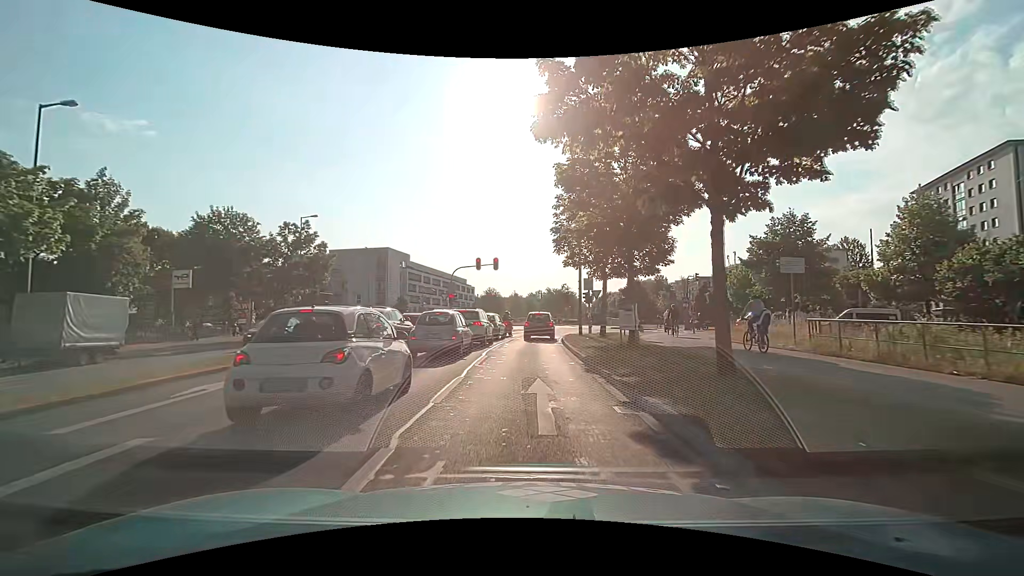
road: secondary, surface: asphalt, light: Day
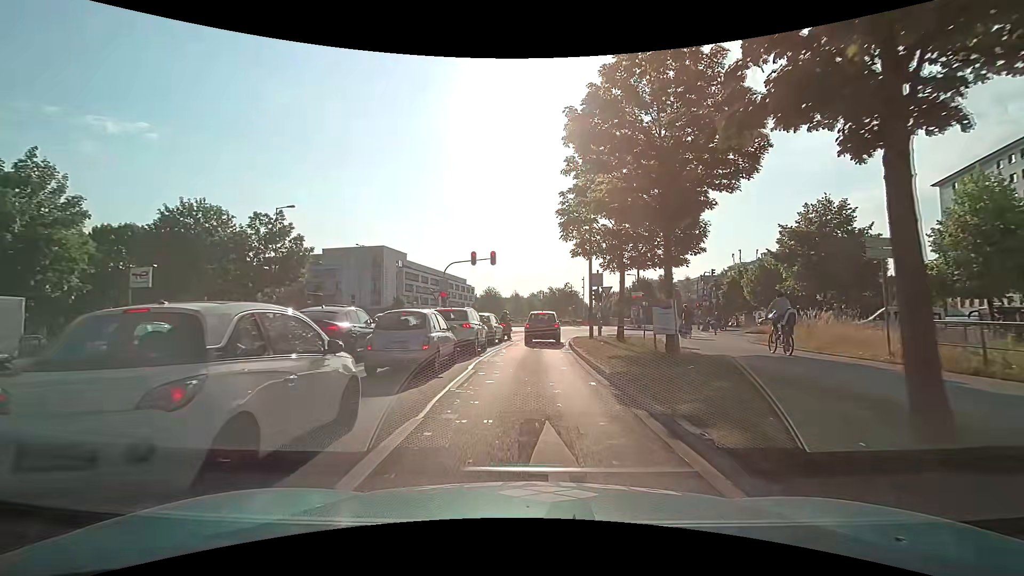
(0.0, +4.3) m; 0°
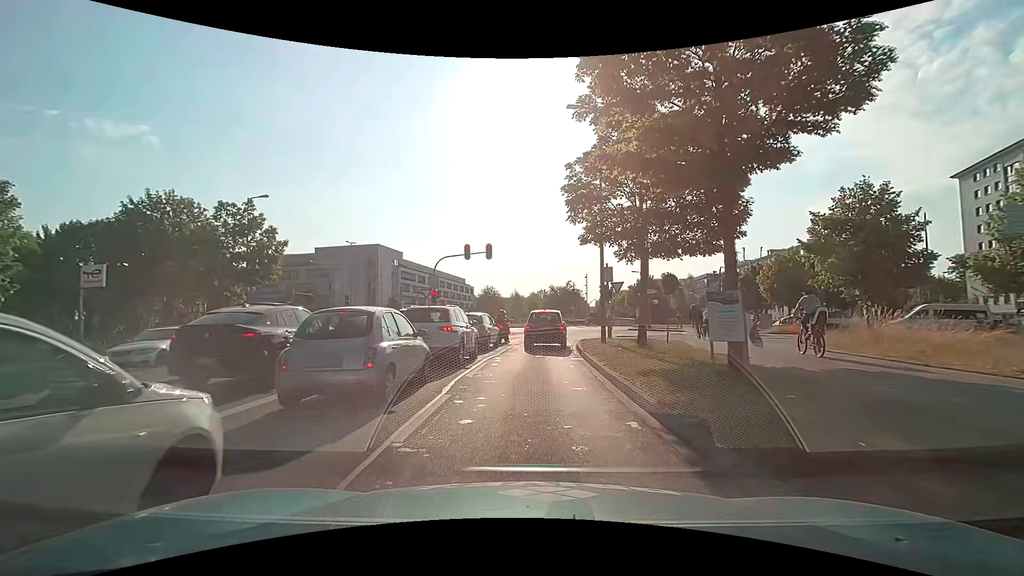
(0.0, +3.8) m; -1°
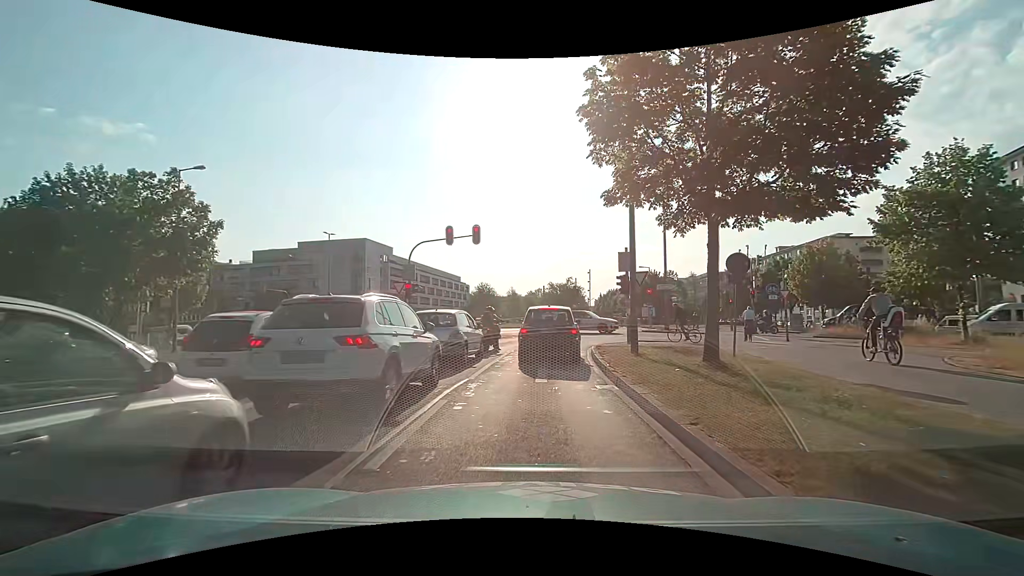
(+0.1, +6.5) m; +1°
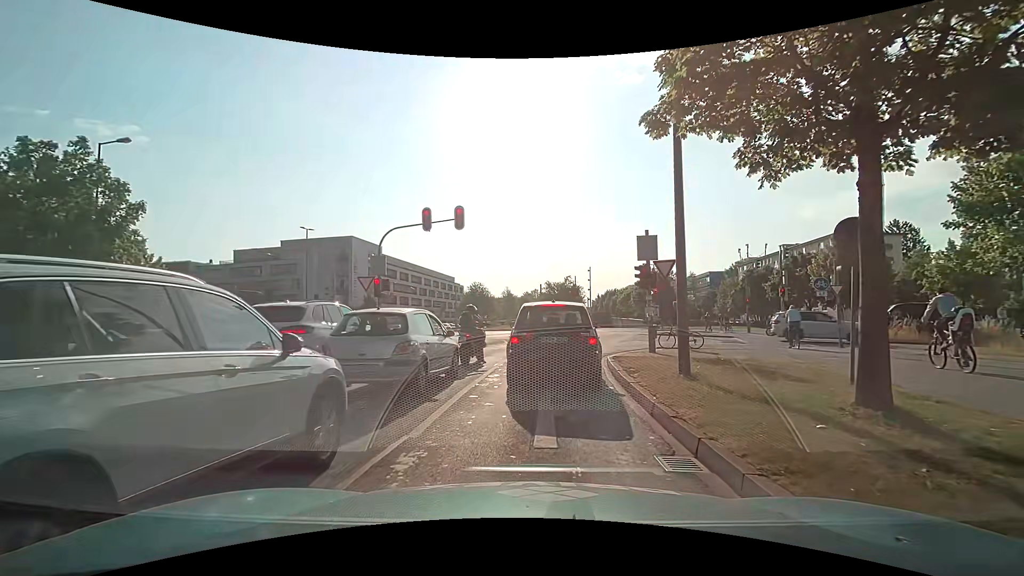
(-0.1, +4.8) m; -2°
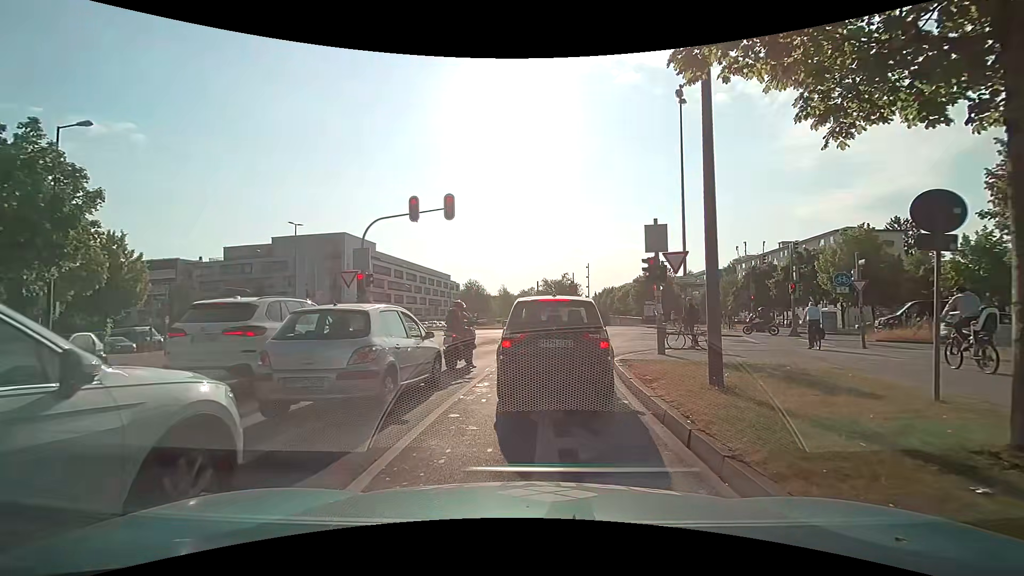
(0.0, +1.7) m; +1°
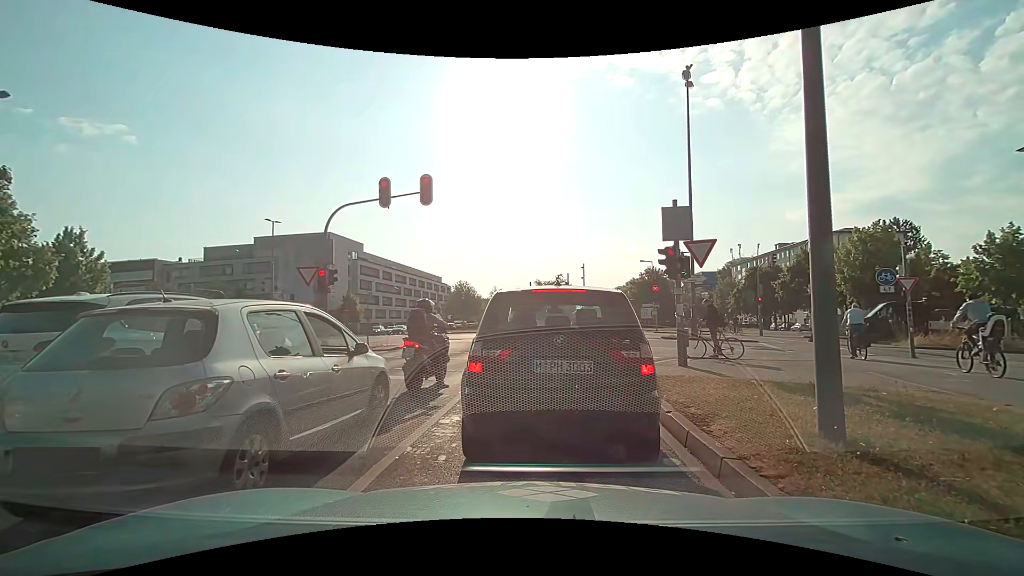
(+0.1, +2.9) m; +3°
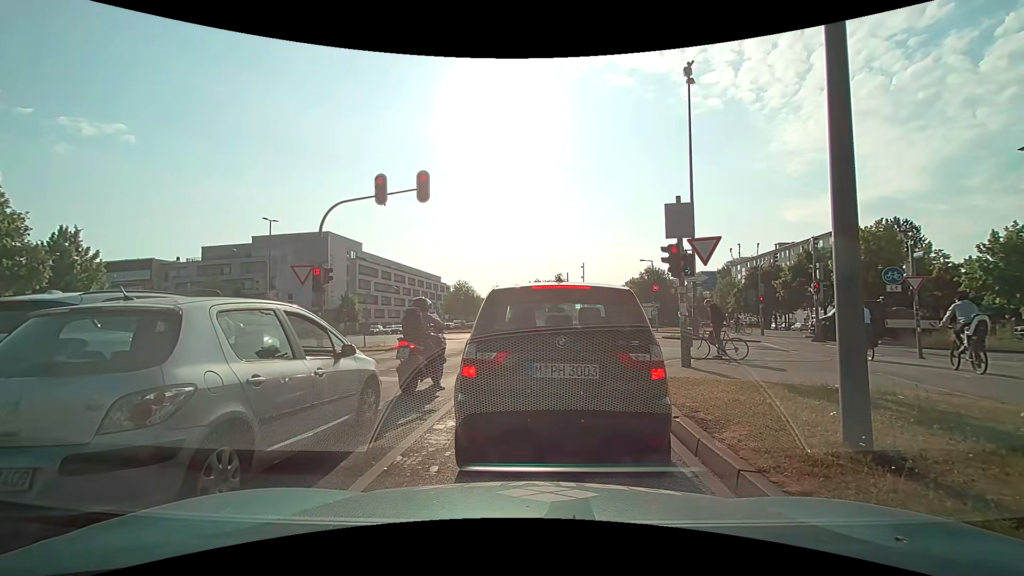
(0.0, +0.3) m; 0°
(0, +10) (+1, +20) (+3, +30) (+6, +39) (+8, +49) (+9, +59) (+11, +69) (+11, +79) (+12, +89) (+12, +99) m
